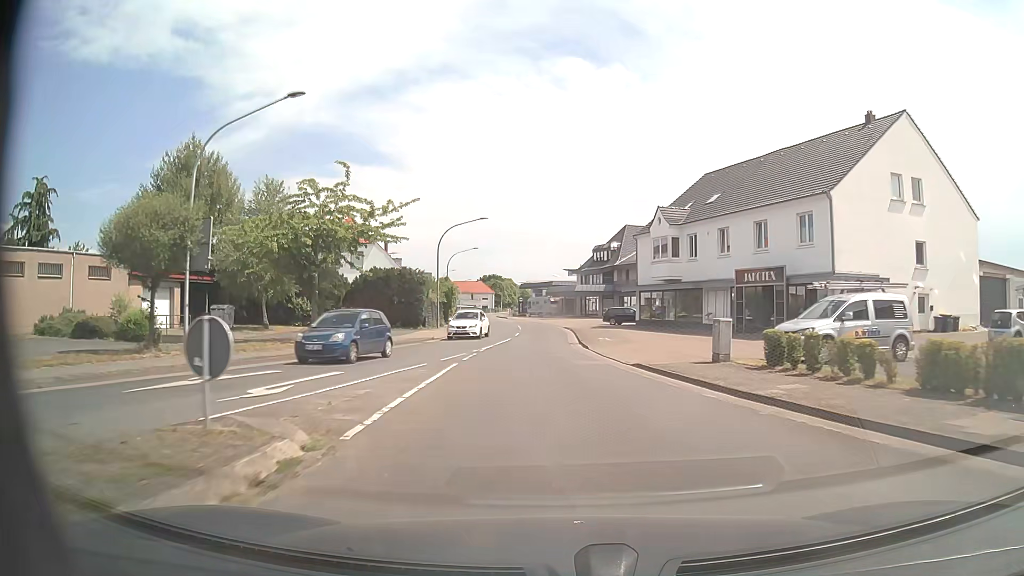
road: secondary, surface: asphalt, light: Day
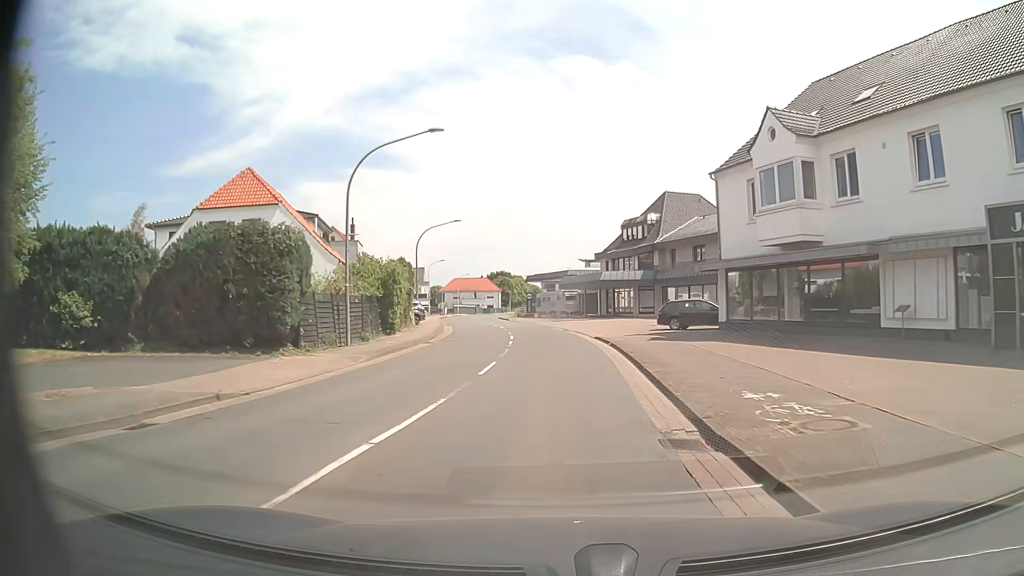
(-0.3, +23.7) m; -1°
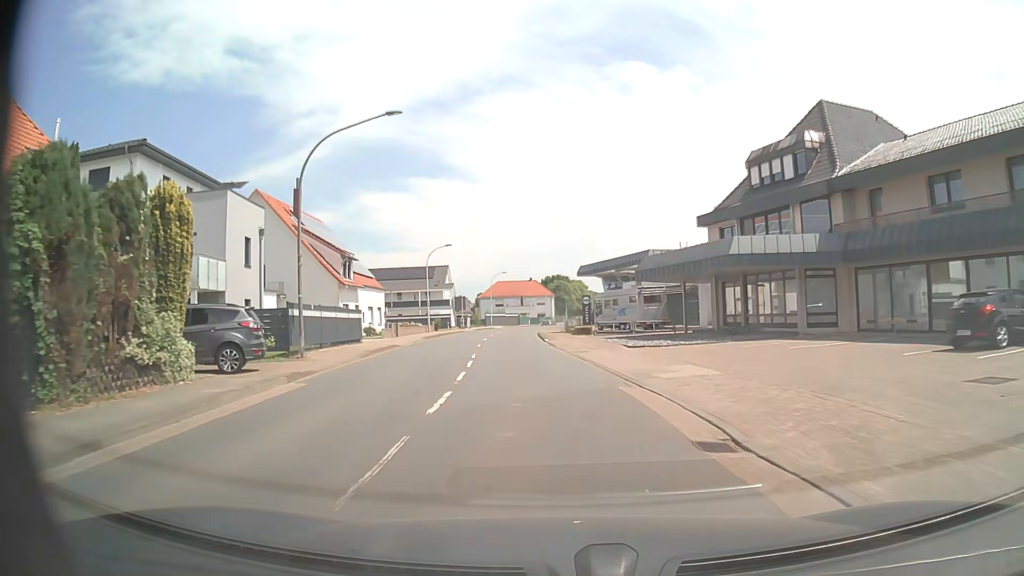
(-0.3, +31.9) m; -5°
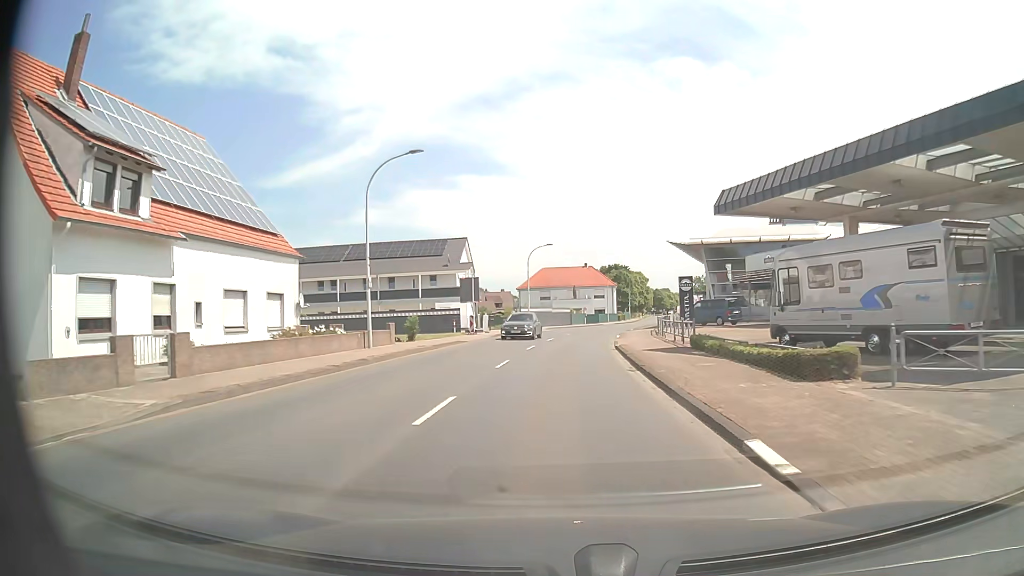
(-1.9, +32.4) m; -4°
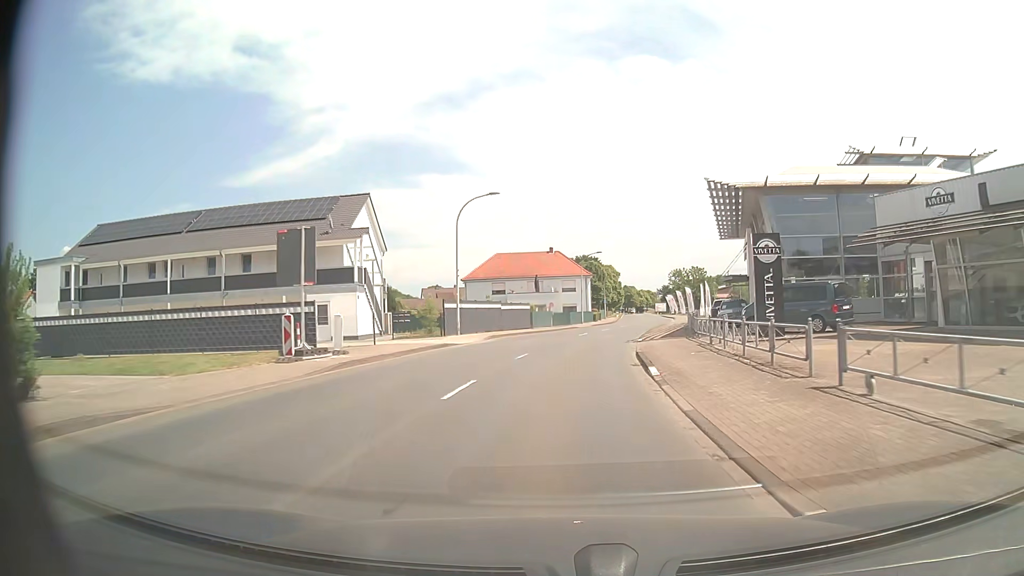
(+0.5, +24.9) m; +3°
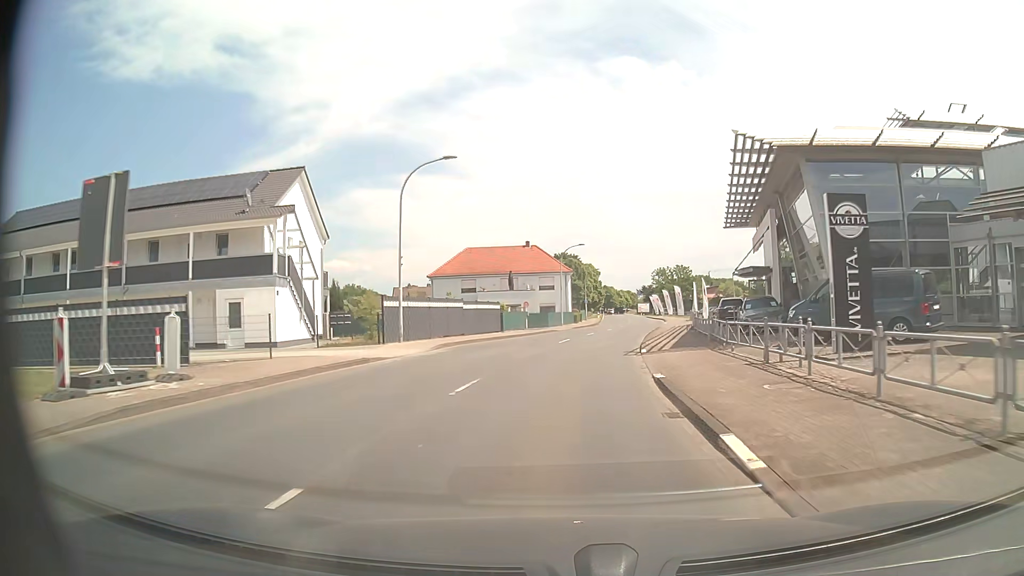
(+0.1, +8.3) m; +2°
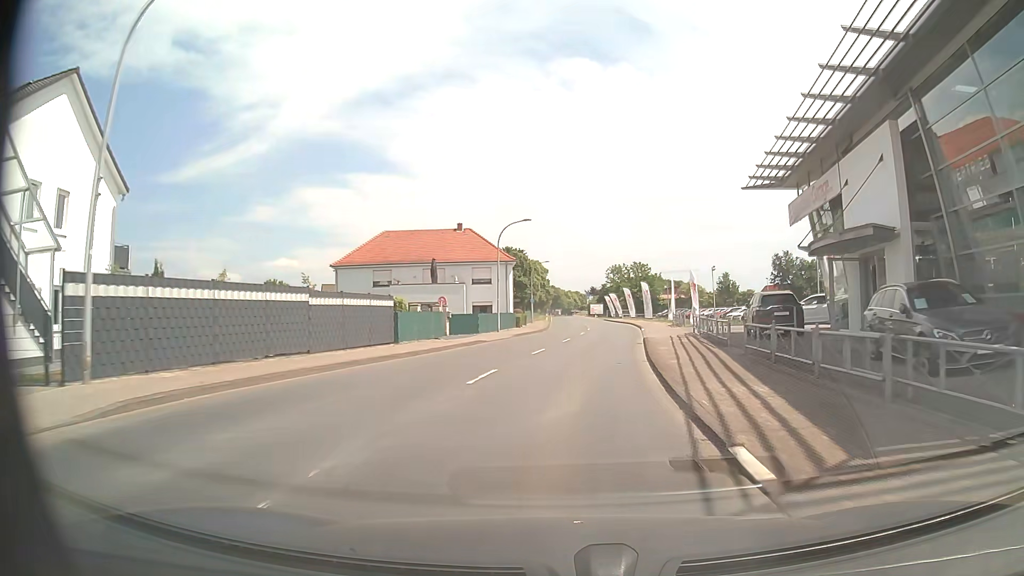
(+0.7, +16.7) m; +5°
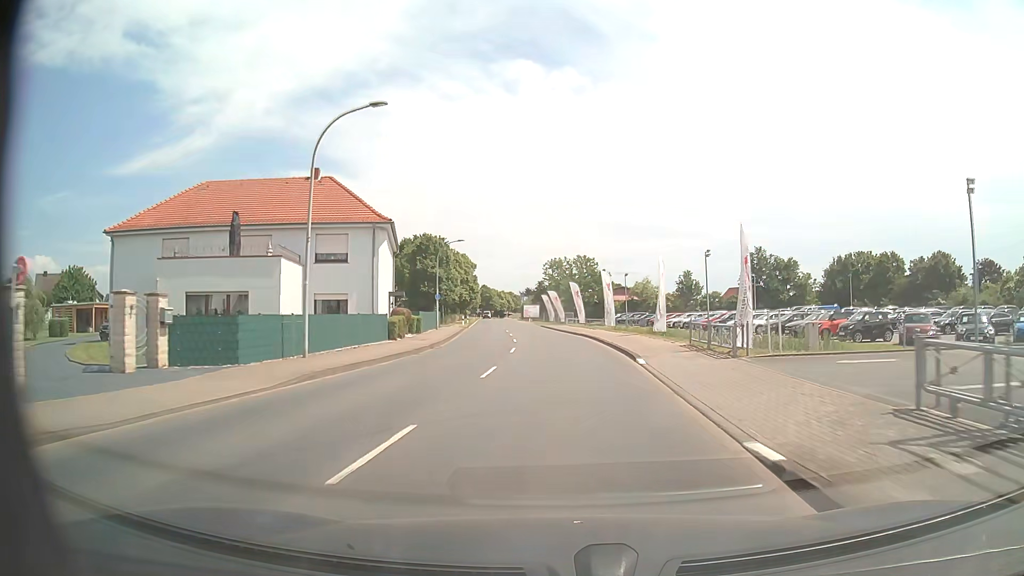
(+1.5, +25.0) m; +5°
(0, +10) (0, +20) (0, +30) (-1, +40) (-2, +50) (-2, +60) (-3, +70) (-4, +80) (-5, +90) (-6, +100) m
